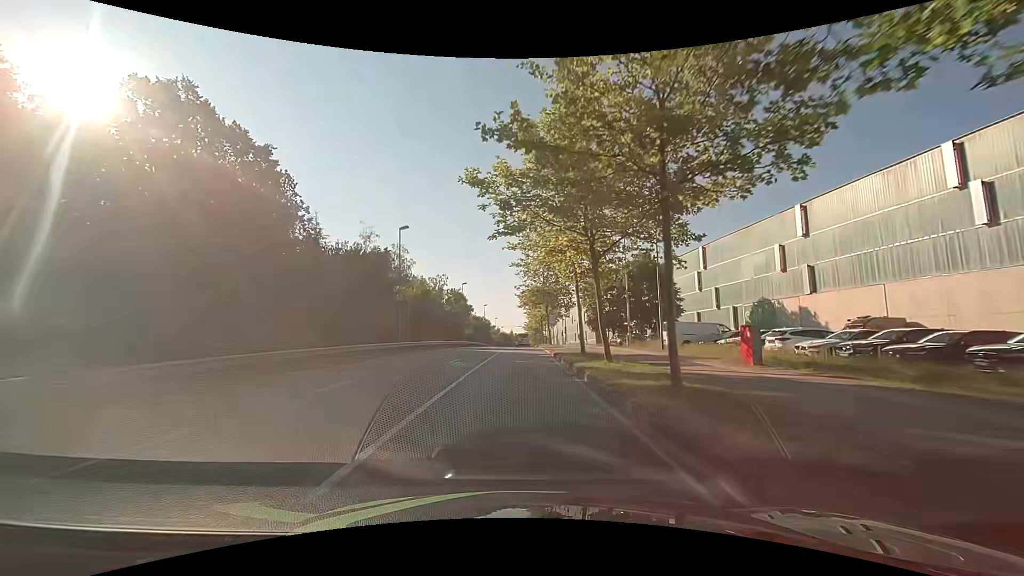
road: secondary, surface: asphalt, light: Day
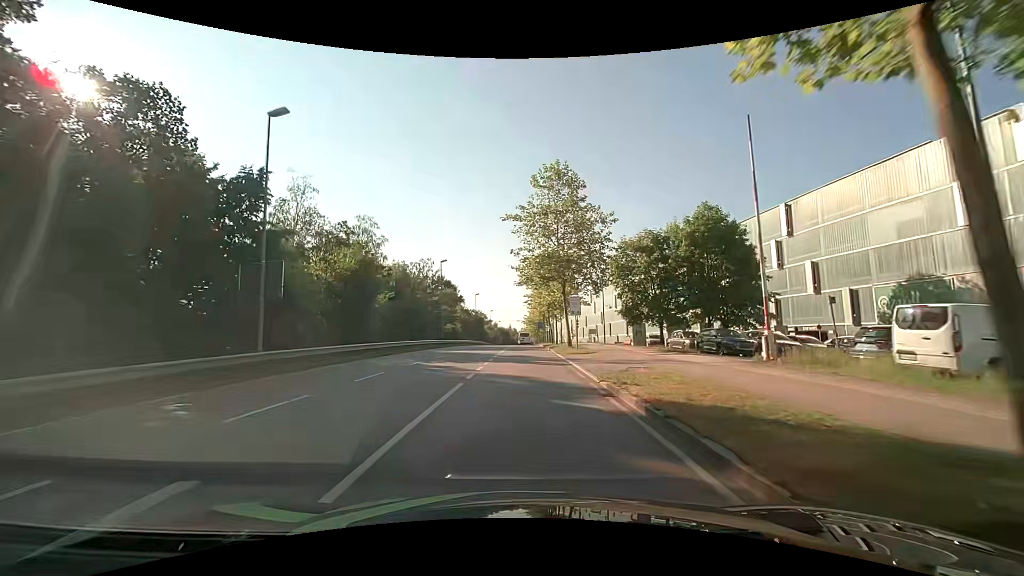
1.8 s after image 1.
(+0.2, +21.4) m; +1°
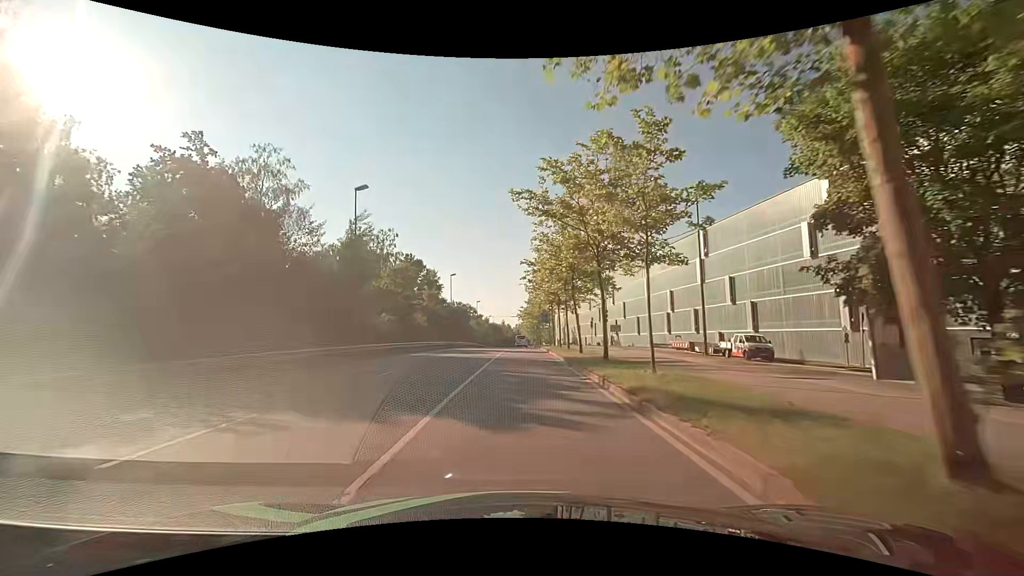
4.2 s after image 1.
(-0.1, +29.6) m; -1°
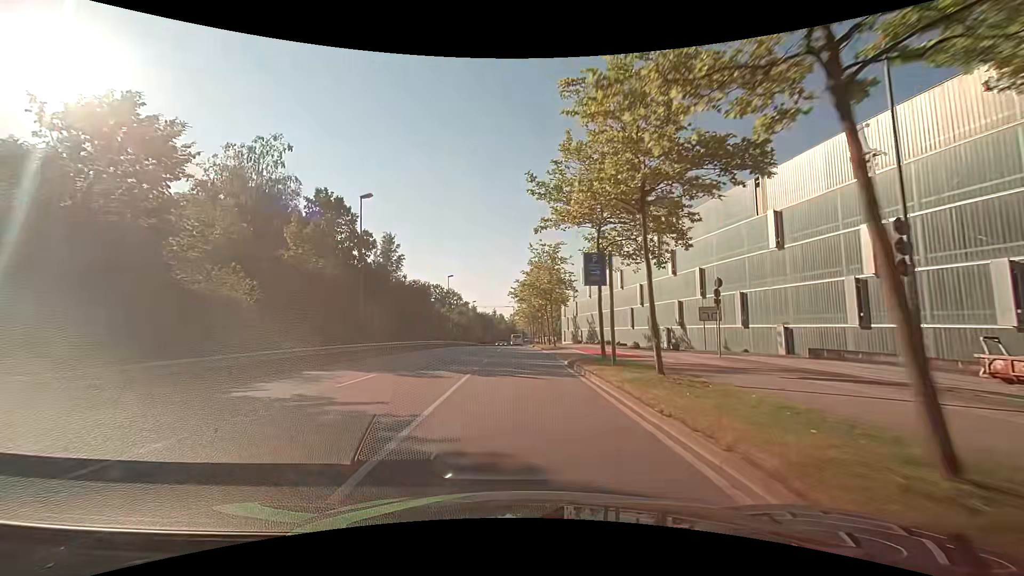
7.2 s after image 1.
(+0.8, +38.0) m; +1°
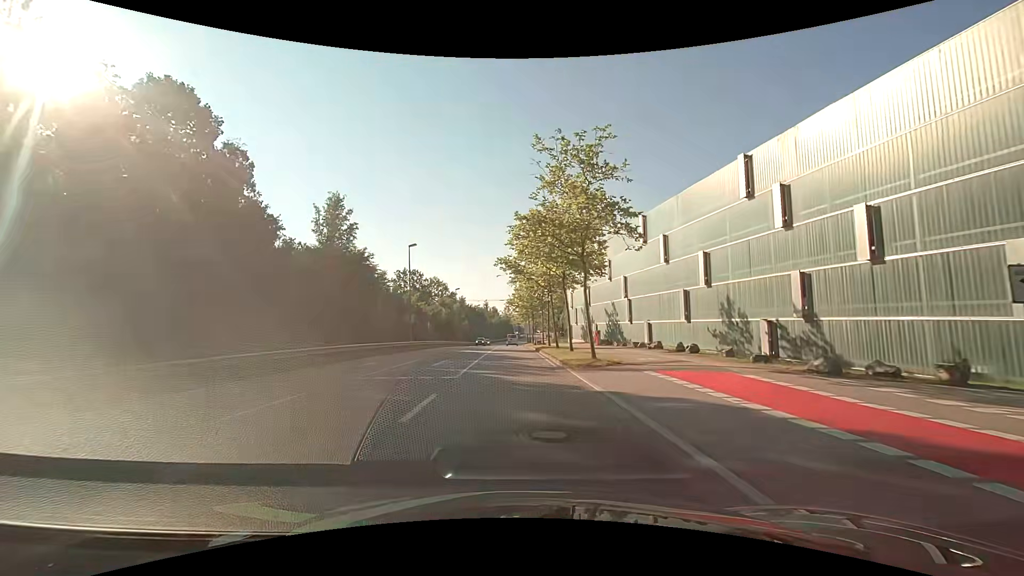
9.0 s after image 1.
(+0.1, +23.1) m; +1°
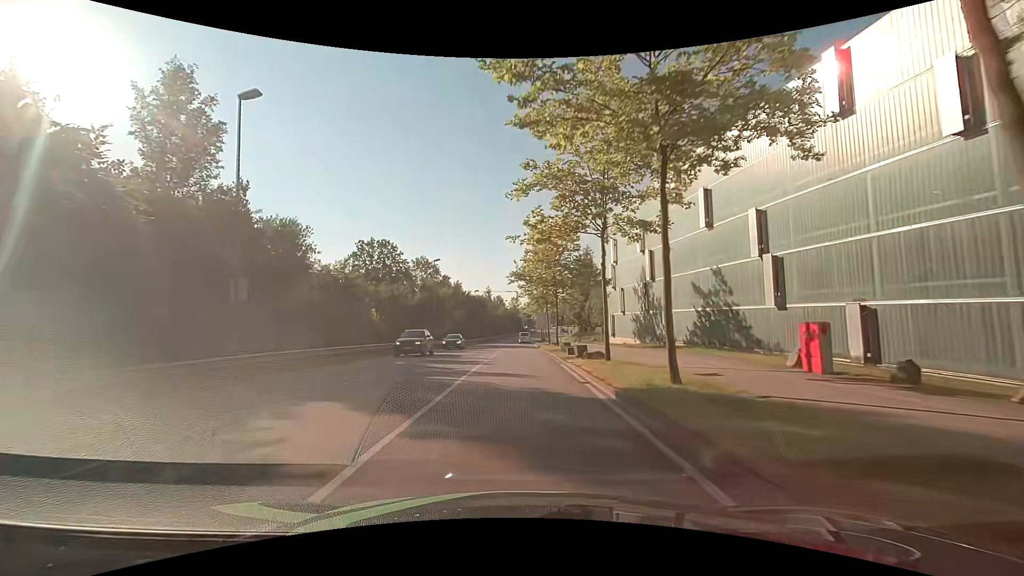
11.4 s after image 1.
(-0.5, +31.0) m; -1°
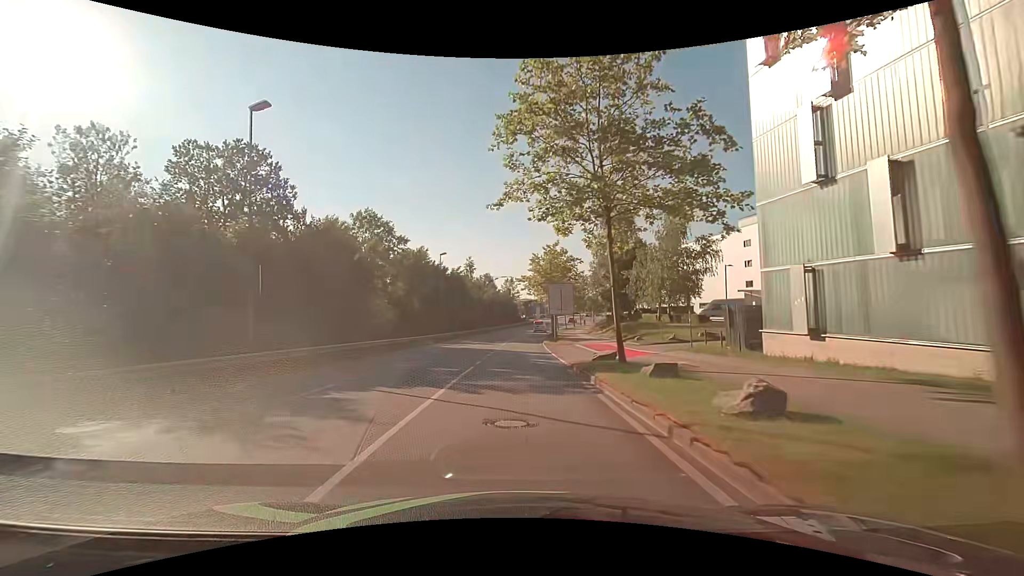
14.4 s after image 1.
(+0.3, +38.8) m; +1°
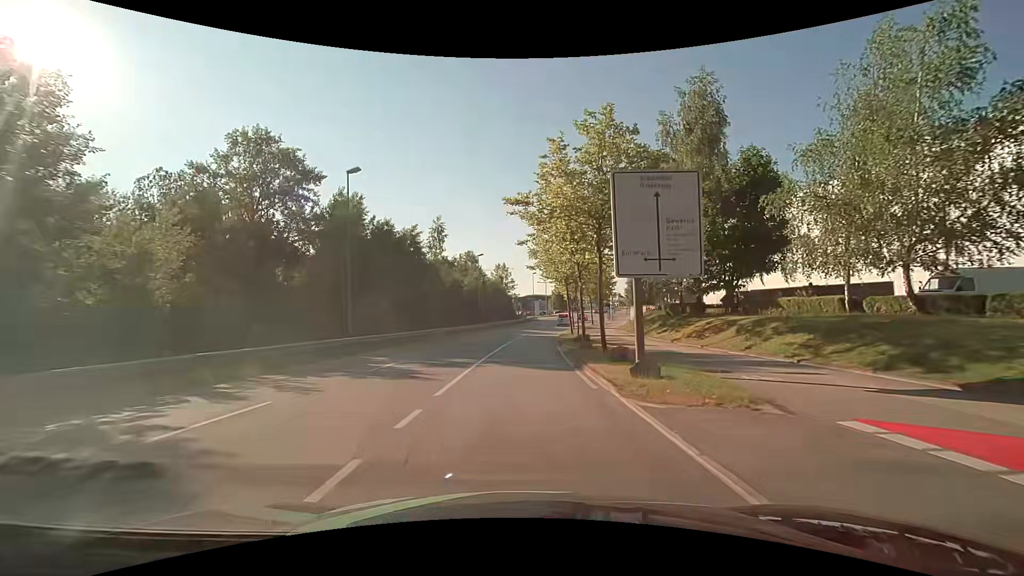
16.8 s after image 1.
(0.0, +30.9) m; 0°
(0, +10) (0, +20) (+1, +30) (+1, +40) (+2, +50) (+3, +60) (+5, +70) (+7, +80) (+9, +89) (+11, +99) m
